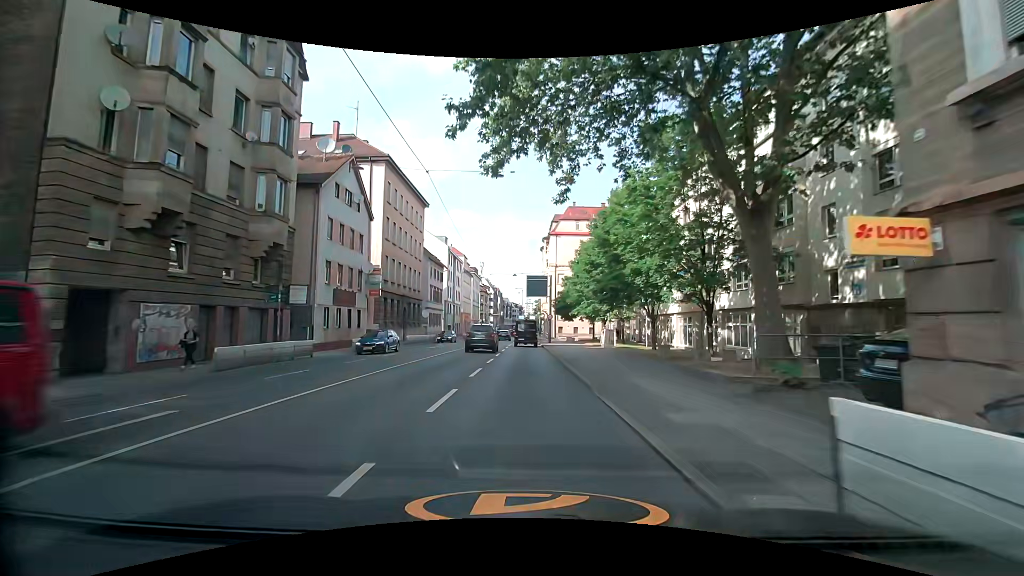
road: primary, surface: asphalt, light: Day
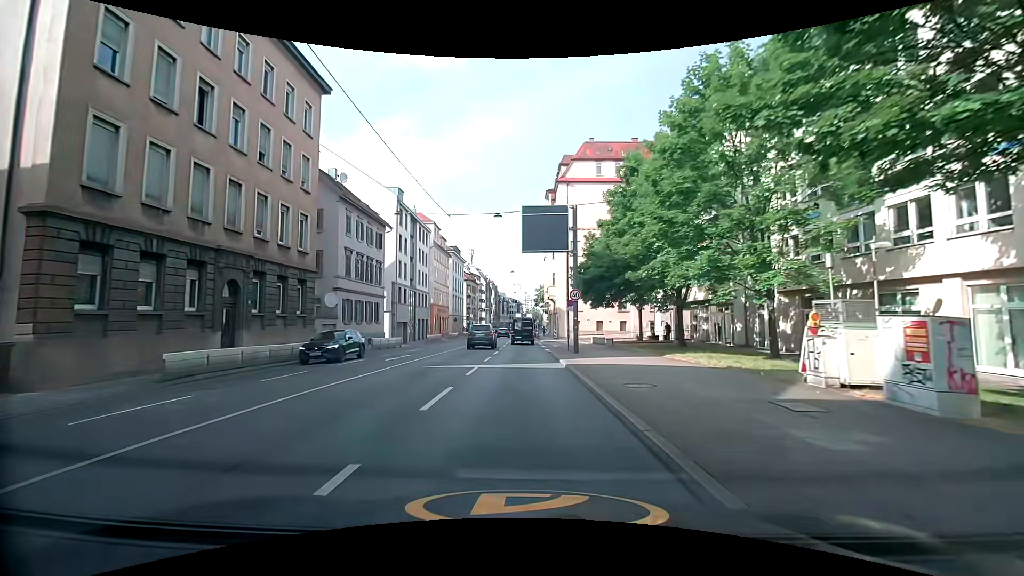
(+0.3, +30.9) m; 0°
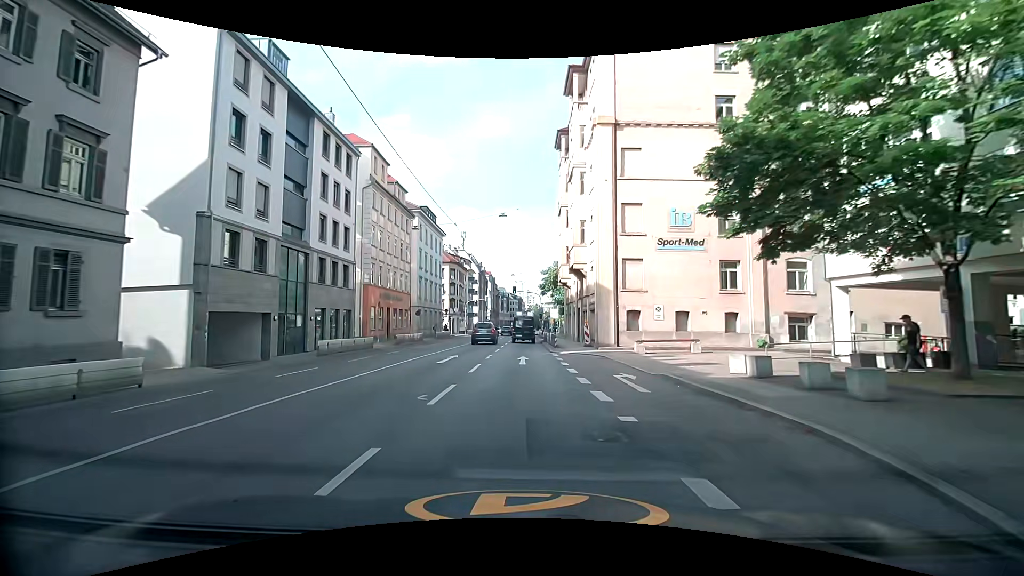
(0.0, +30.5) m; 0°
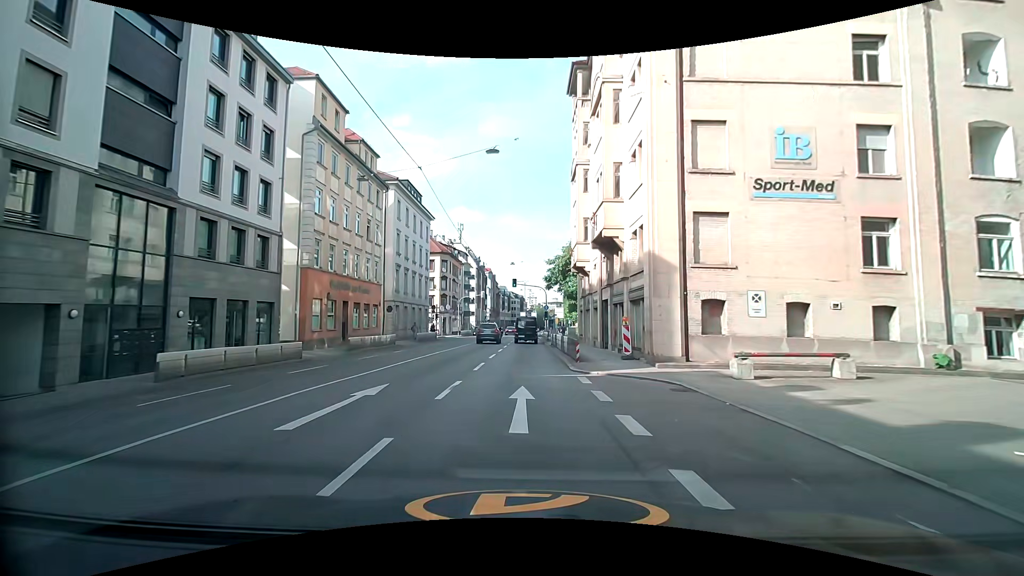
(0.0, +11.9) m; 0°
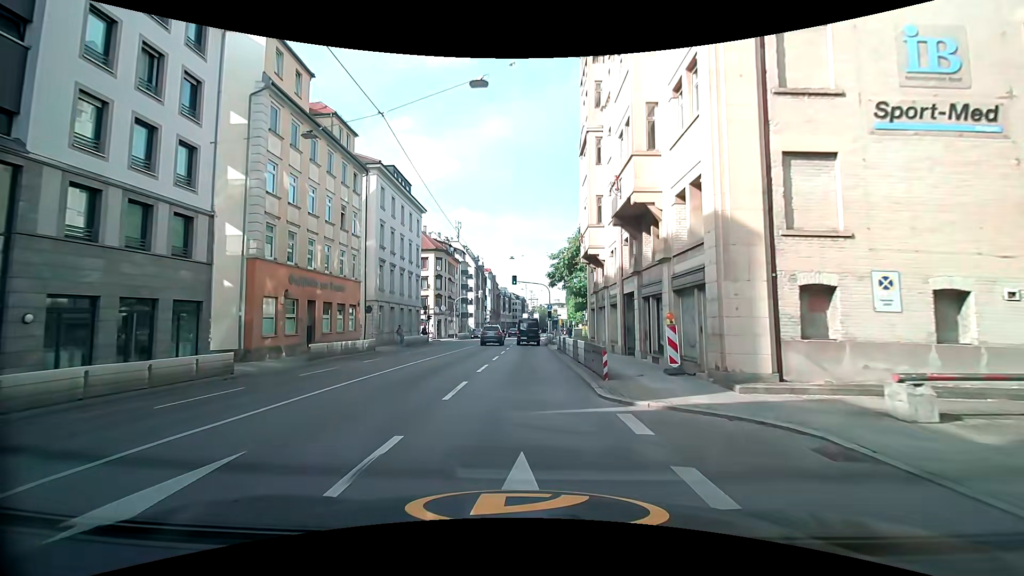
(0.0, +5.9) m; +1°
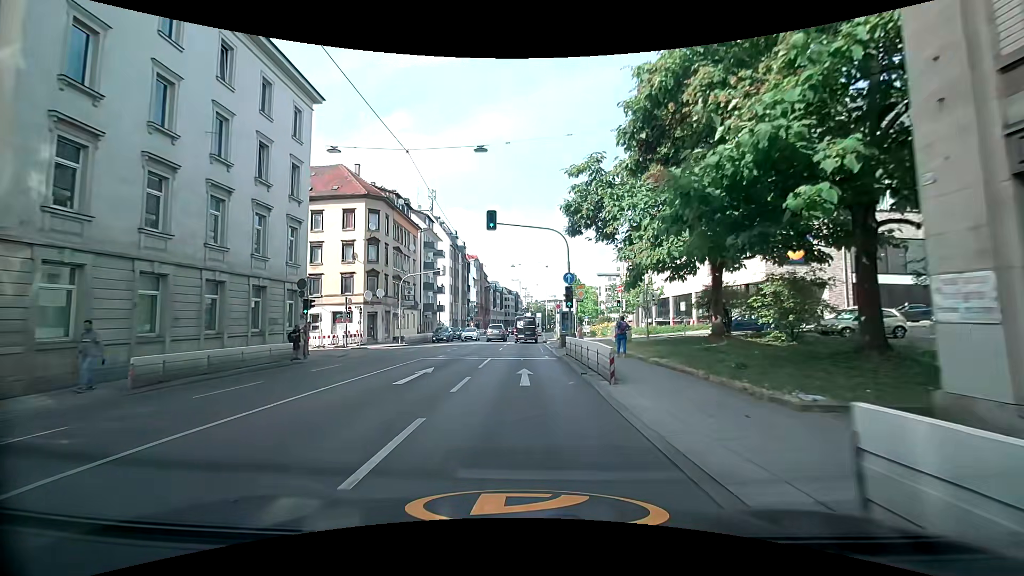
(0.0, +30.0) m; +2°
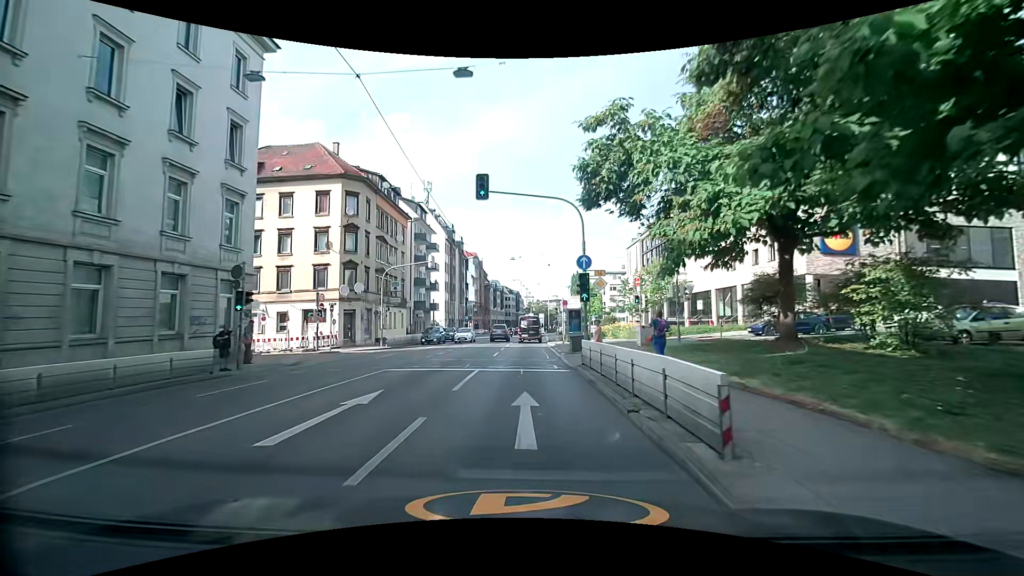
(-0.2, +6.1) m; -2°
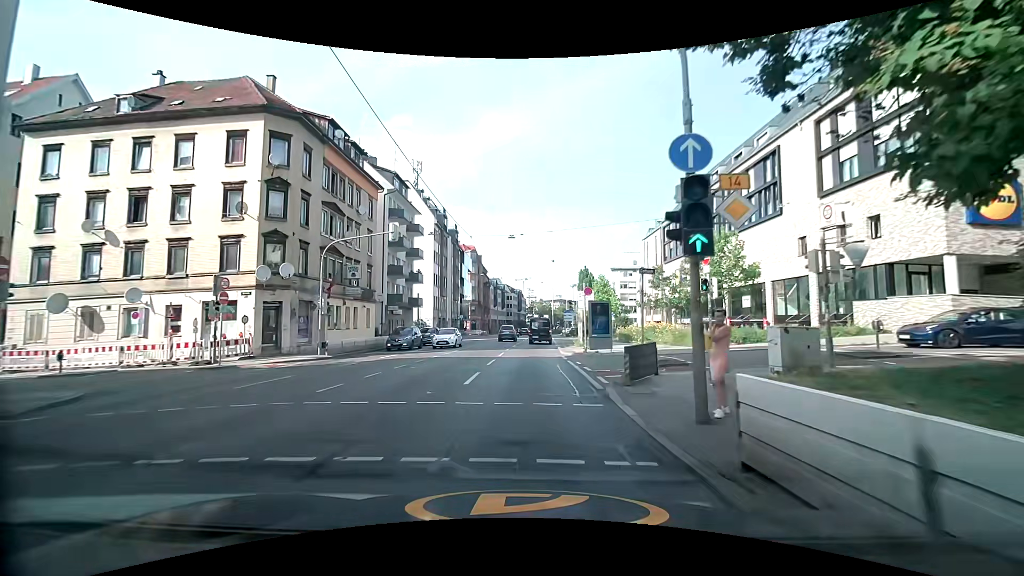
(-0.1, +12.2) m; -1°
(0, +10) (0, +20) (0, +30) (+1, +40) (+2, +50) (+4, +60) (+5, +70) (+5, +80) (+5, +90) (+6, +100) m
